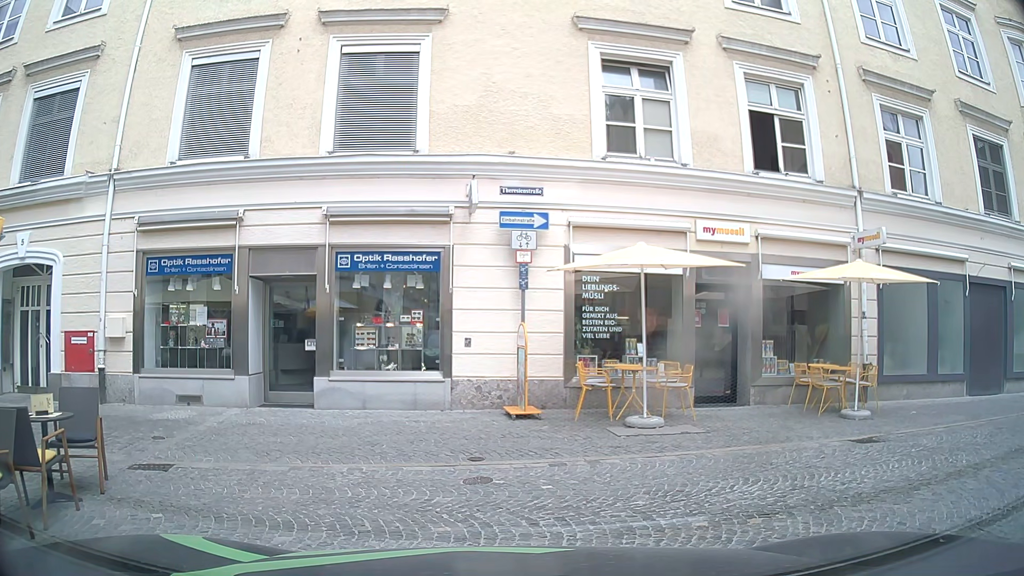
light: Day
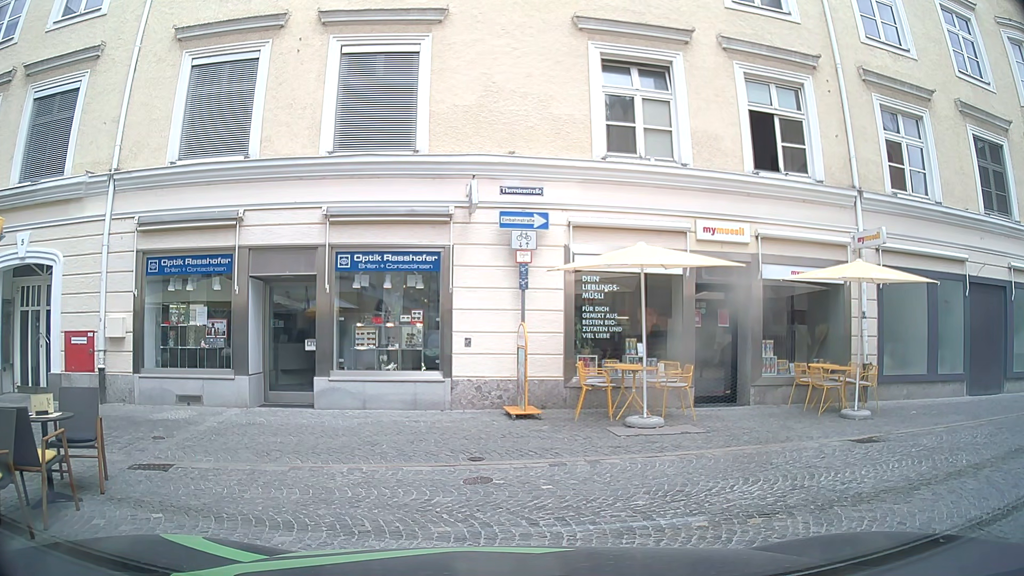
(0.0, 0.0) m; 0°
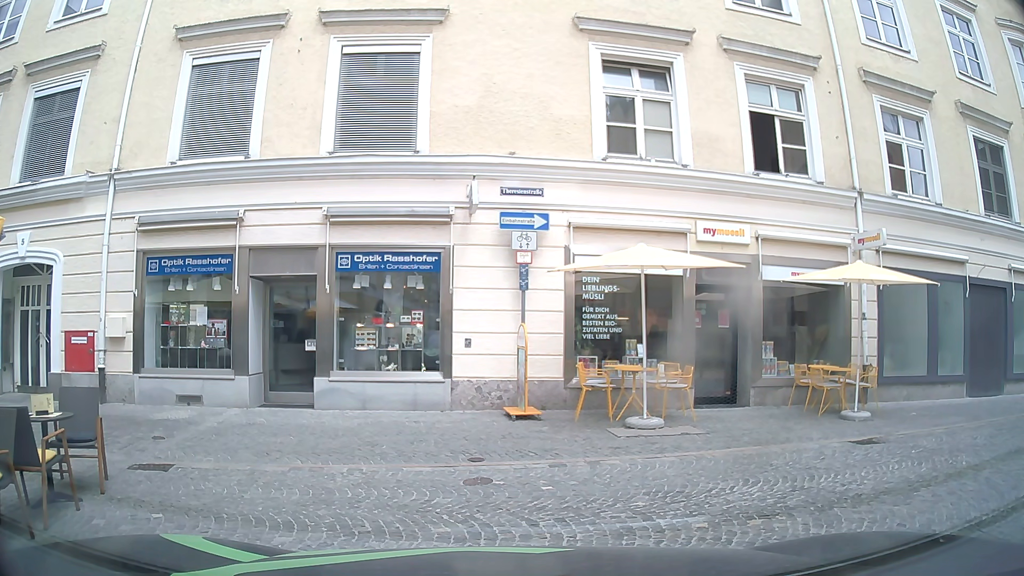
(0.0, 0.0) m; 0°
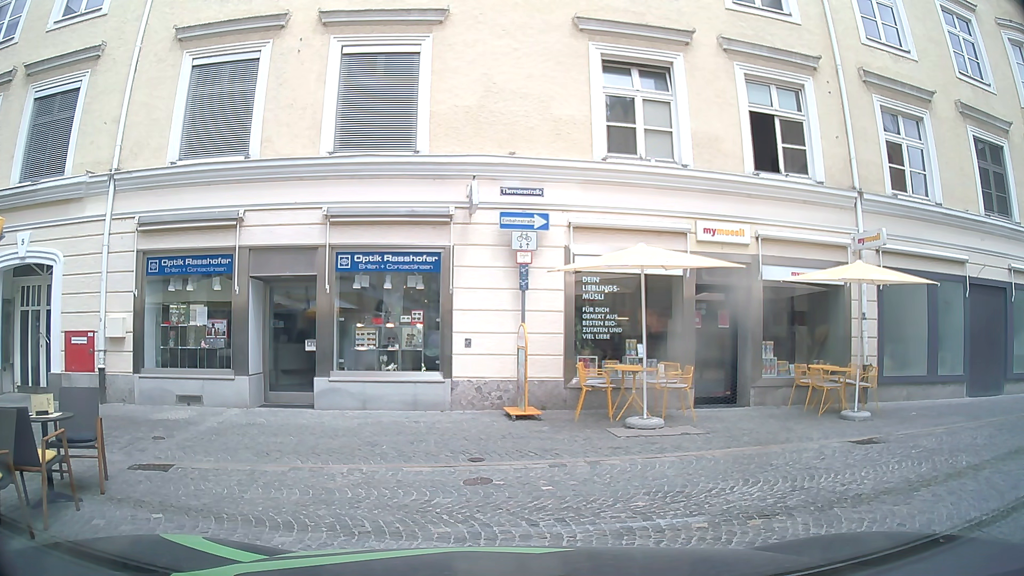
(0.0, 0.0) m; 0°
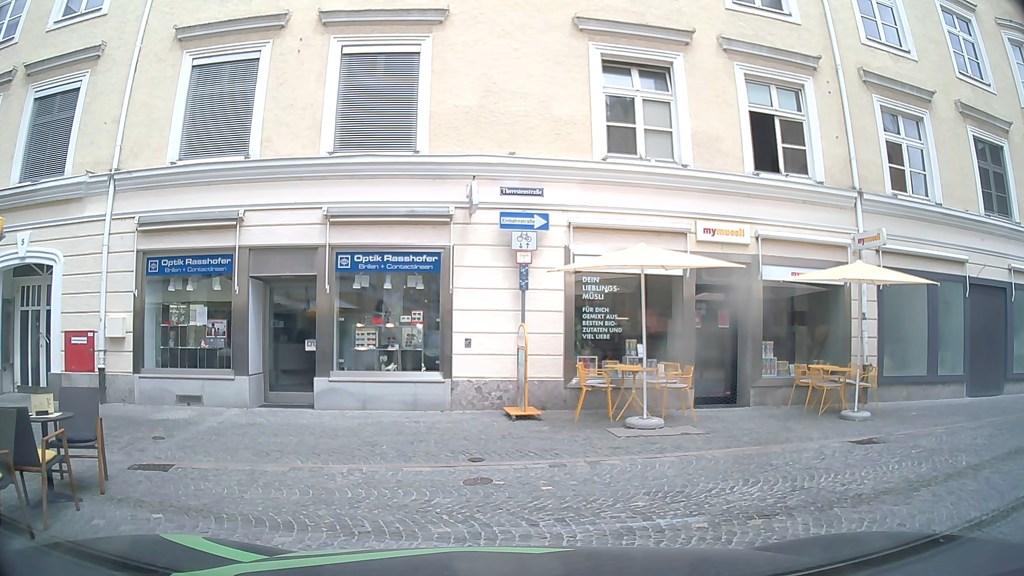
(0.0, 0.0) m; 0°
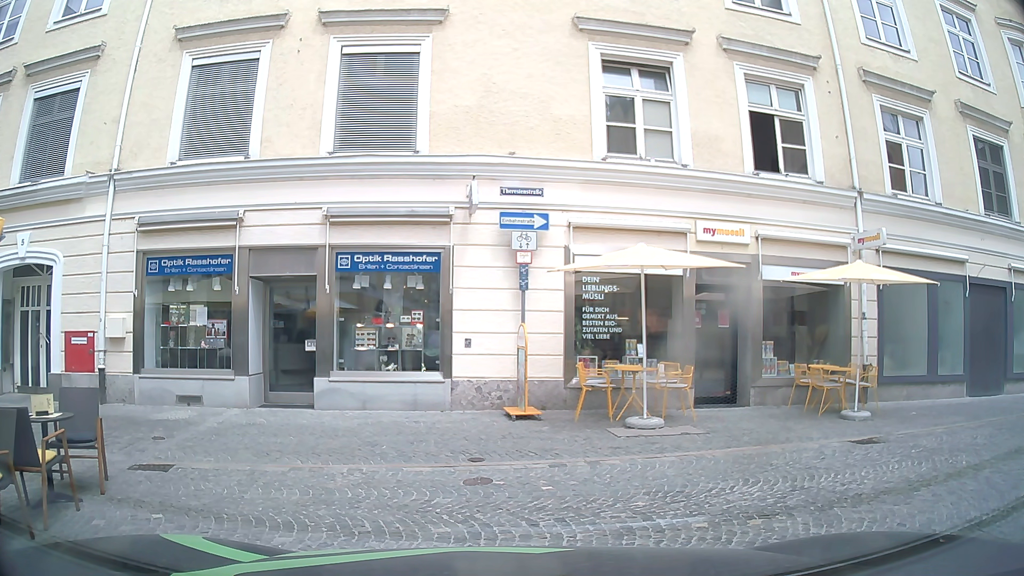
(0.0, 0.0) m; 0°
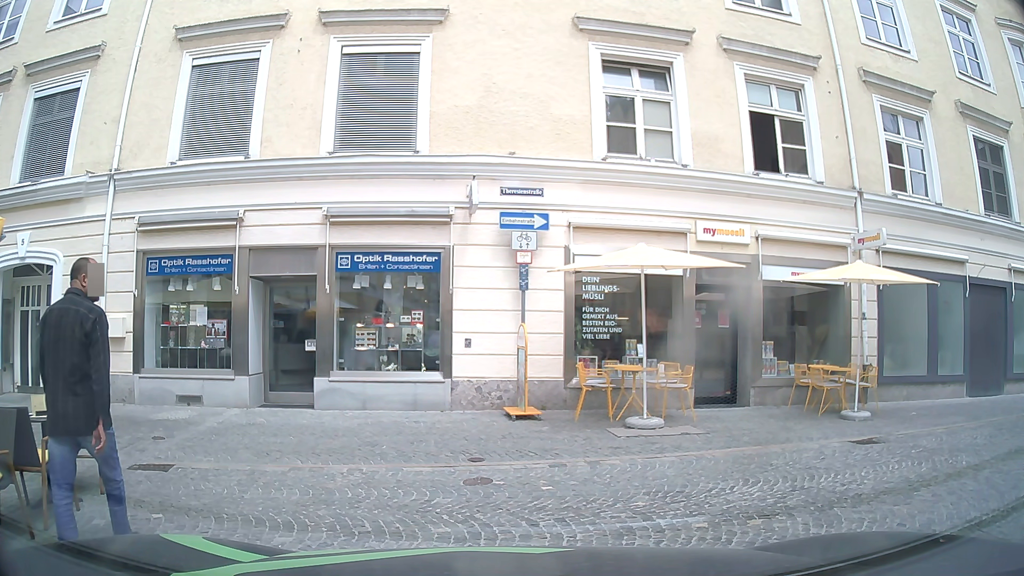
(0.0, 0.0) m; 0°
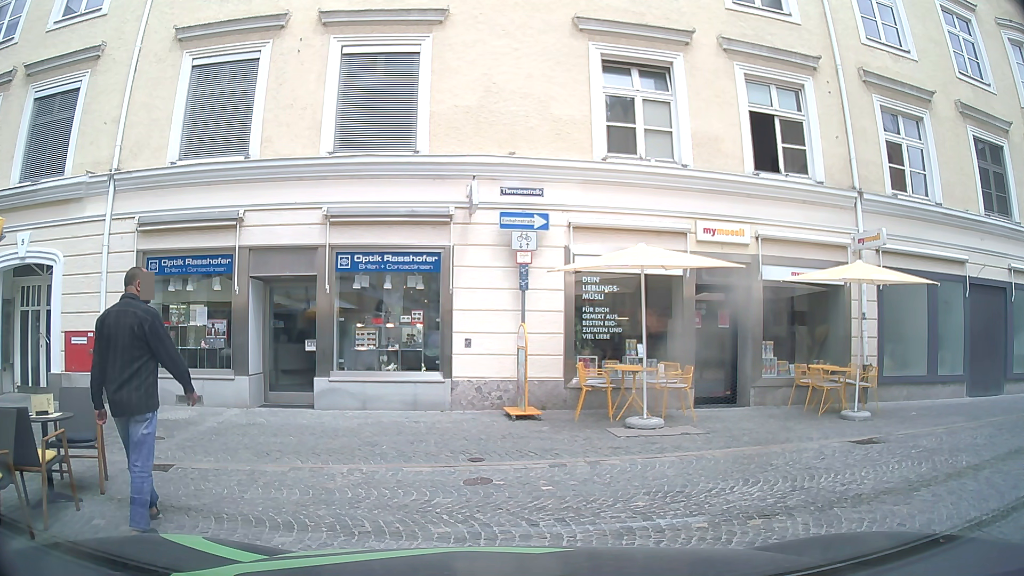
(0.0, 0.0) m; 0°
